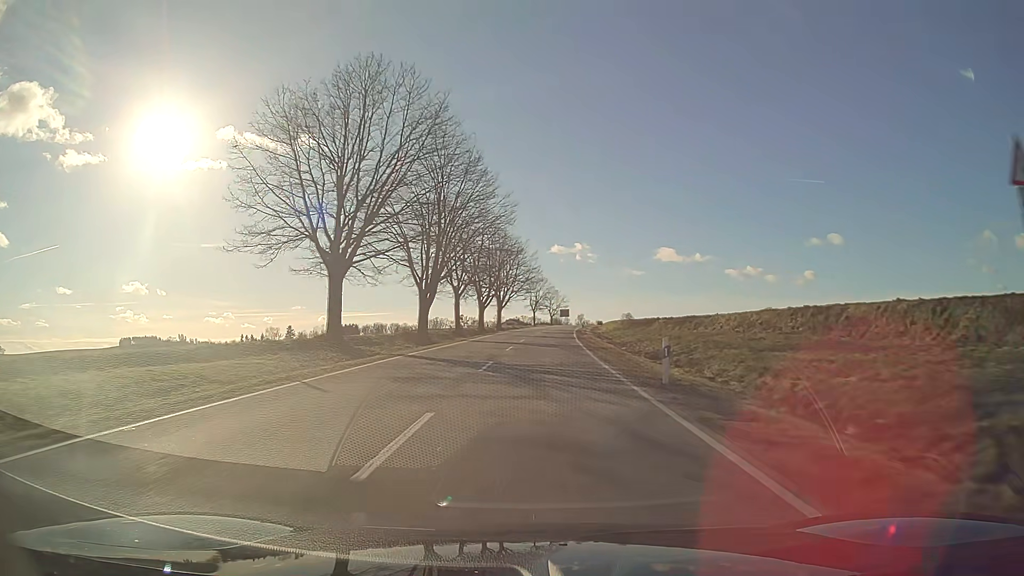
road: secondary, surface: asphalt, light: Day
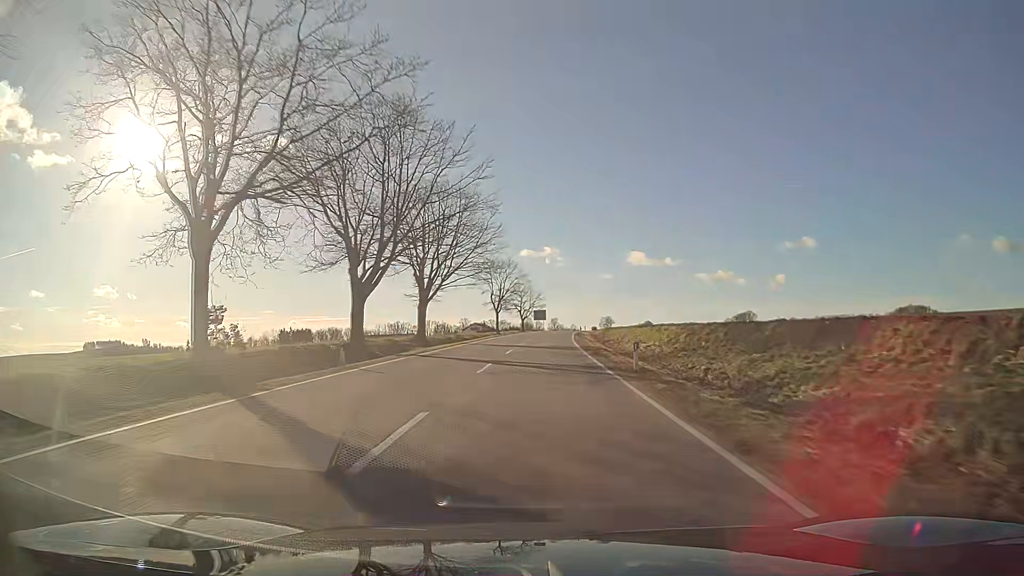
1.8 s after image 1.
(+1.0, +47.9) m; +2°
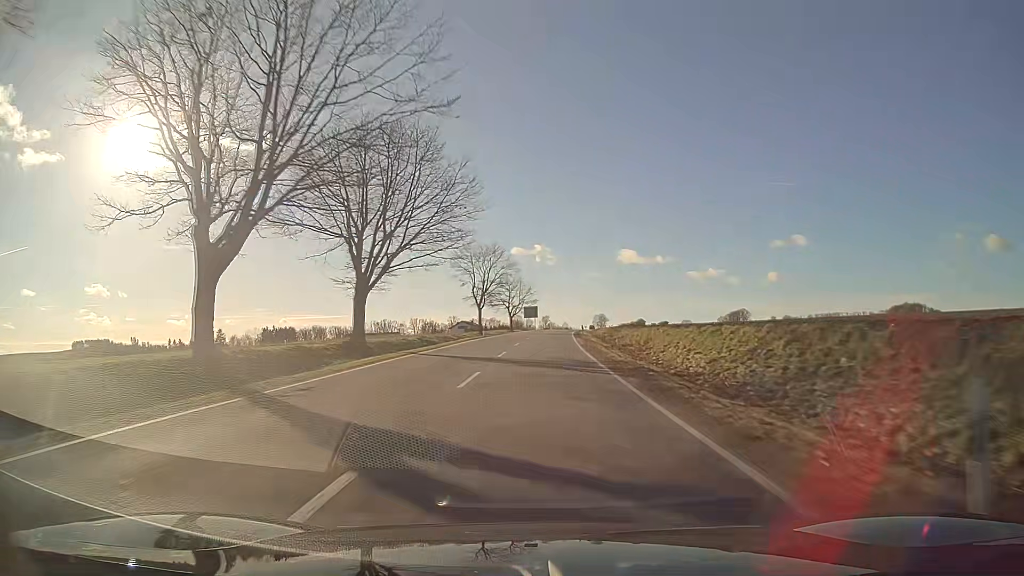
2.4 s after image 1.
(+0.1, +16.0) m; +1°
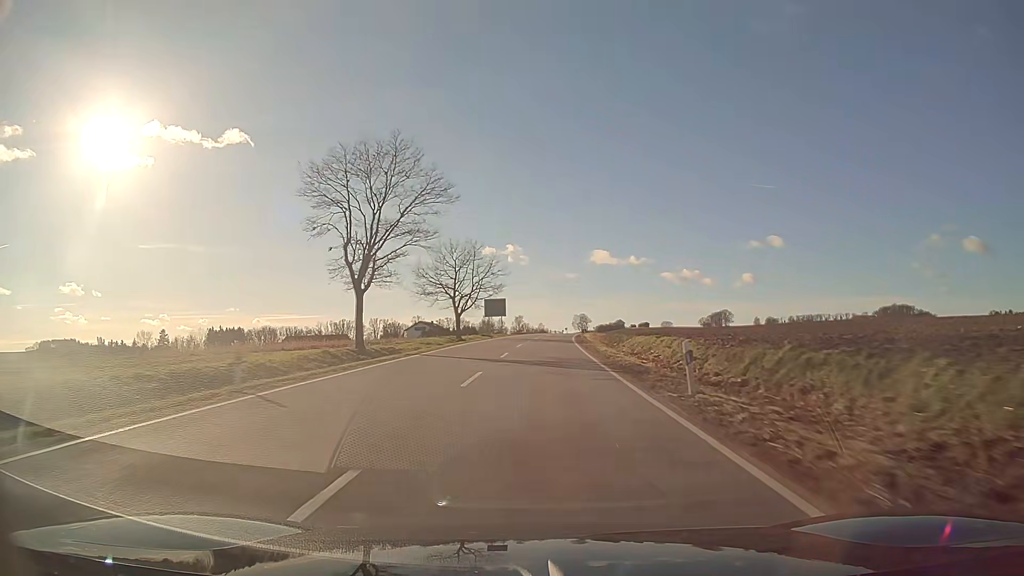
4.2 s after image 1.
(+0.9, +47.9) m; +2°
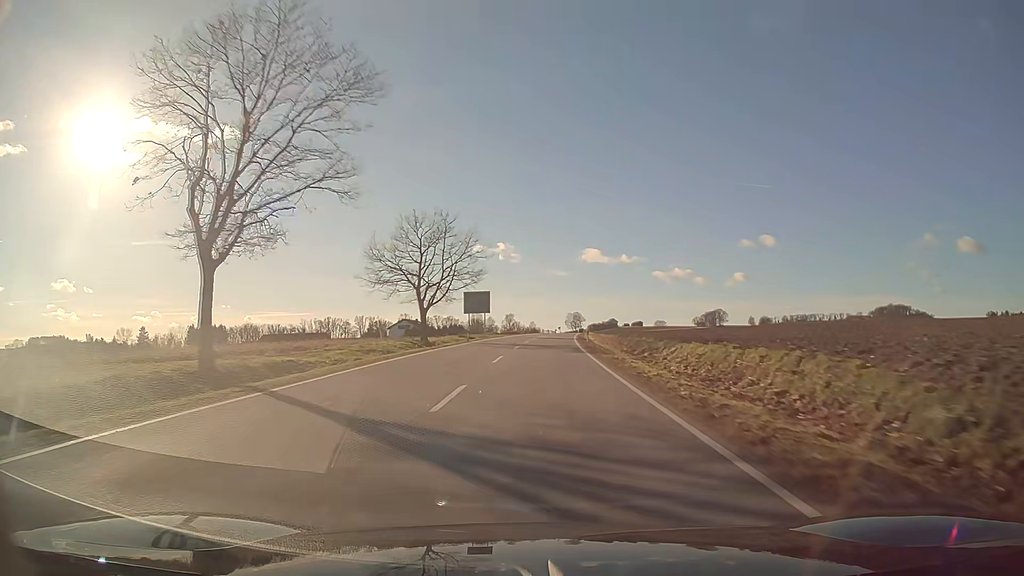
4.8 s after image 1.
(+0.1, +16.0) m; +1°
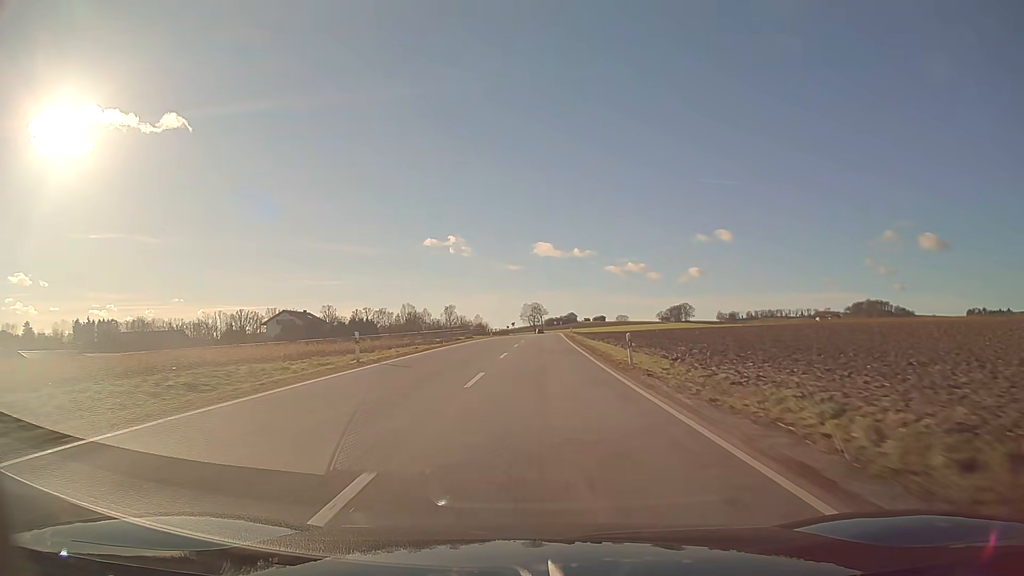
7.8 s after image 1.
(+2.8, +80.1) m; +4°
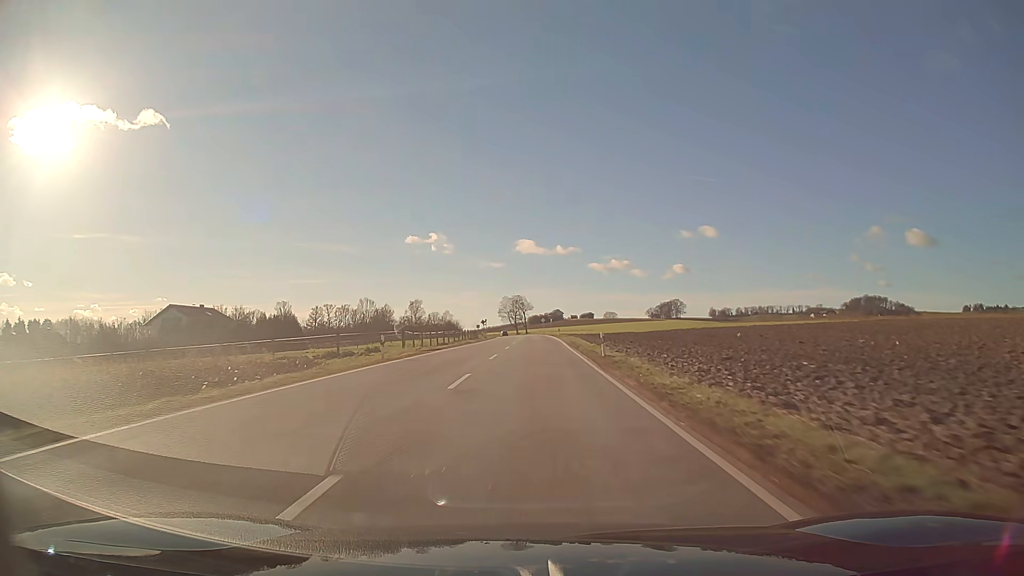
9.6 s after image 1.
(+0.6, +48.2) m; +1°
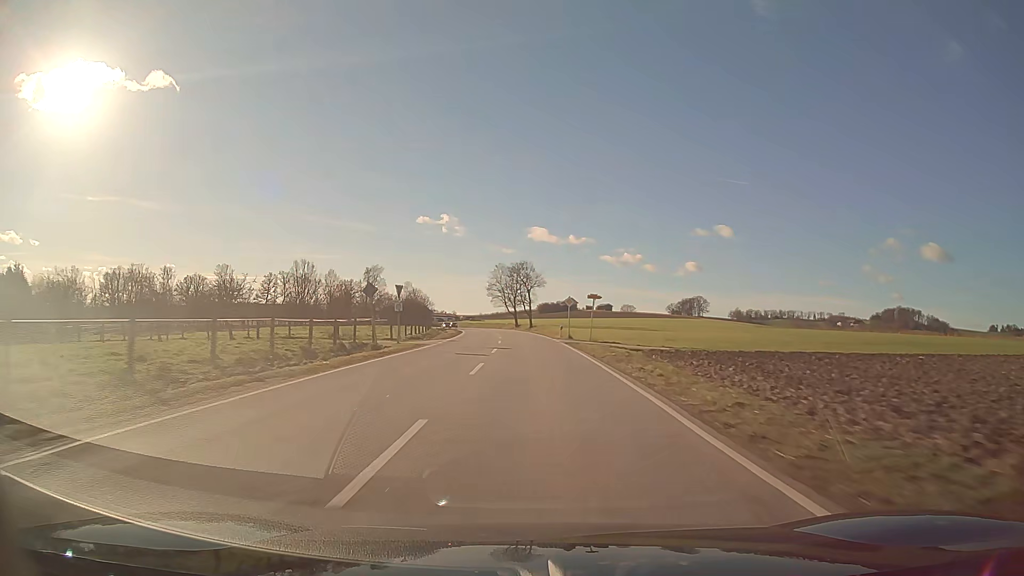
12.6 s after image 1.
(-0.2, +80.5) m; -1°
